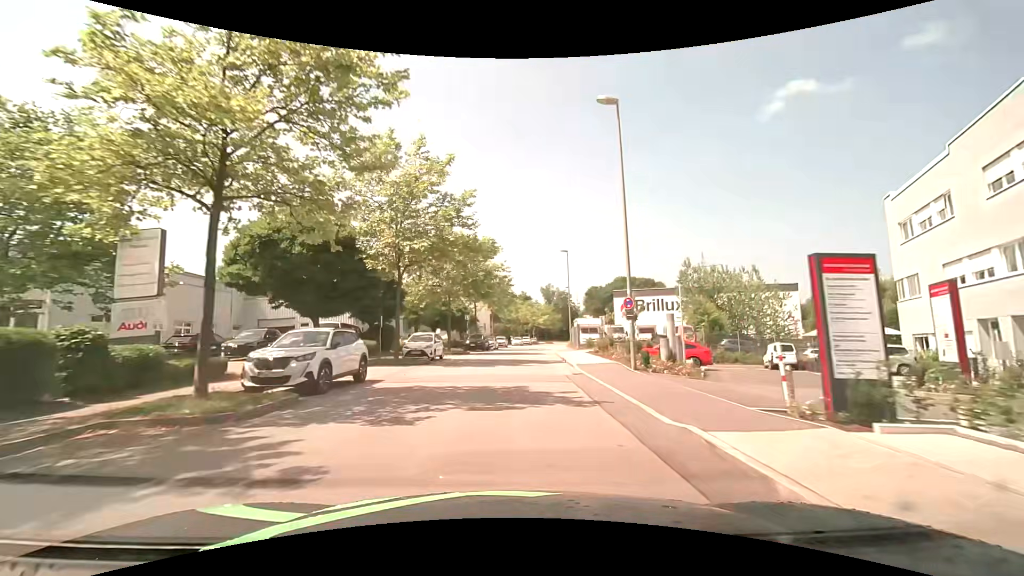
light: Day
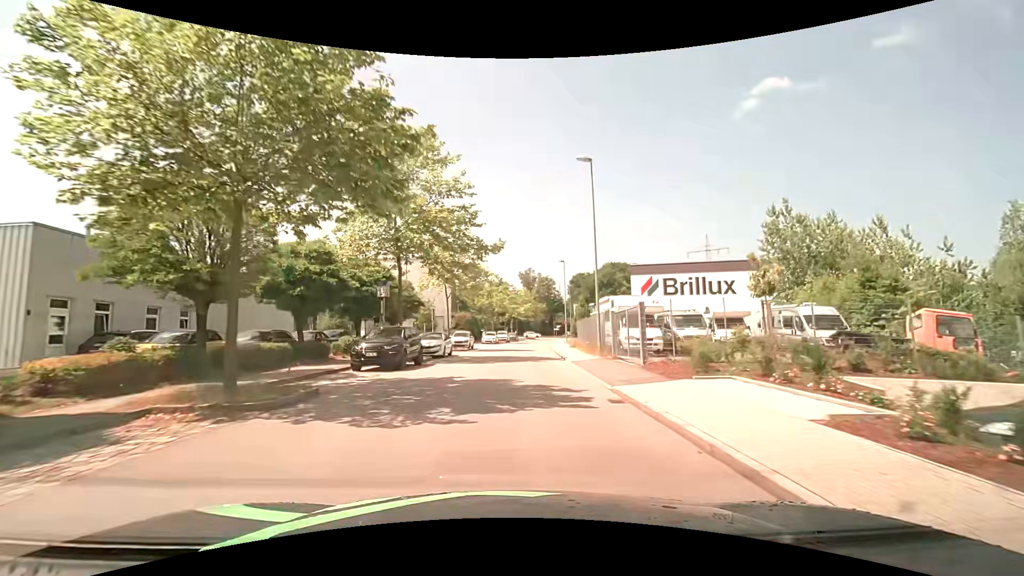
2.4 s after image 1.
(+0.7, +27.1) m; +3°
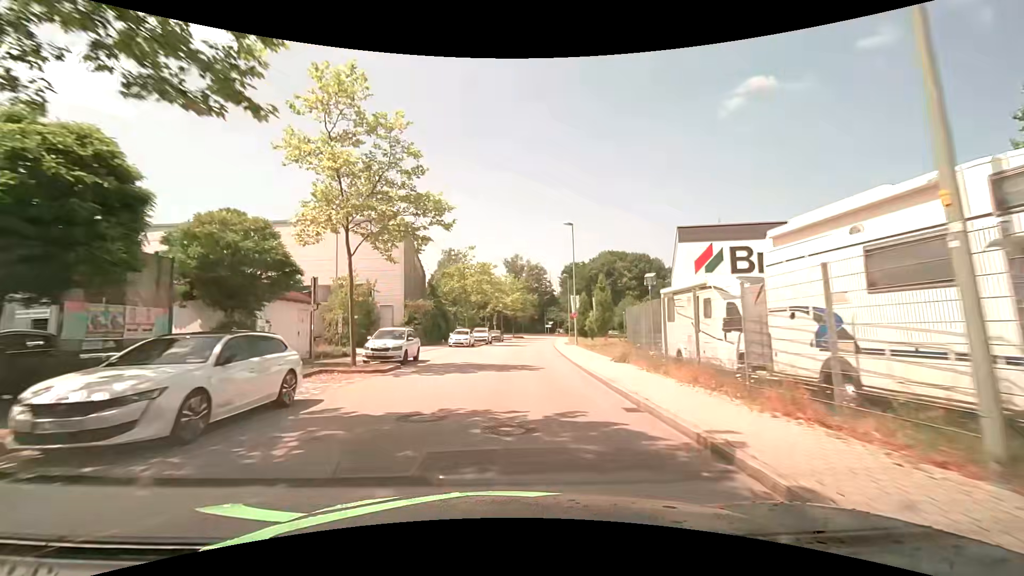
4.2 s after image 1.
(+0.3, +20.8) m; +2°
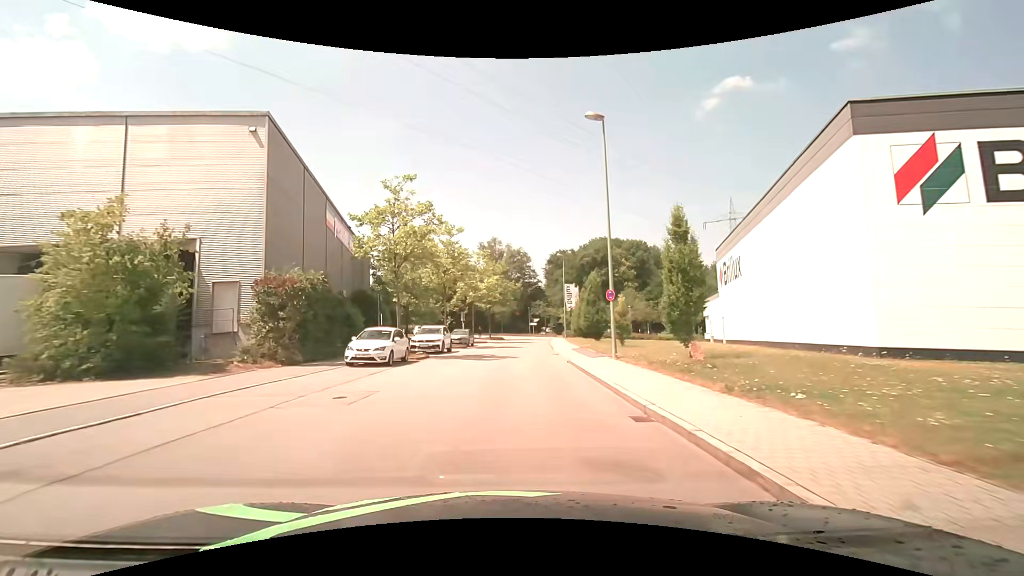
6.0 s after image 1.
(+0.5, +21.3) m; +2°
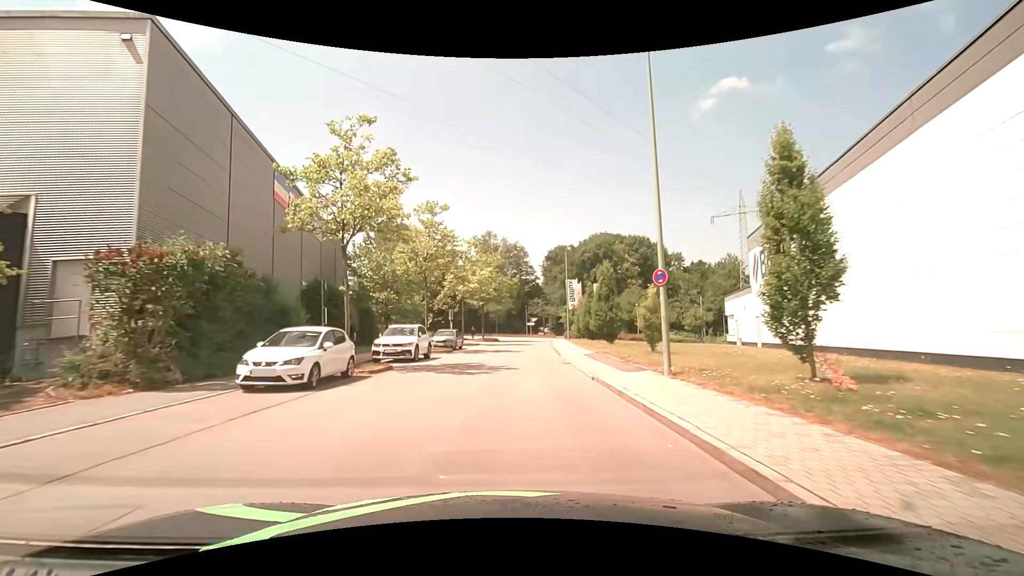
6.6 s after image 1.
(+0.1, +7.1) m; +1°
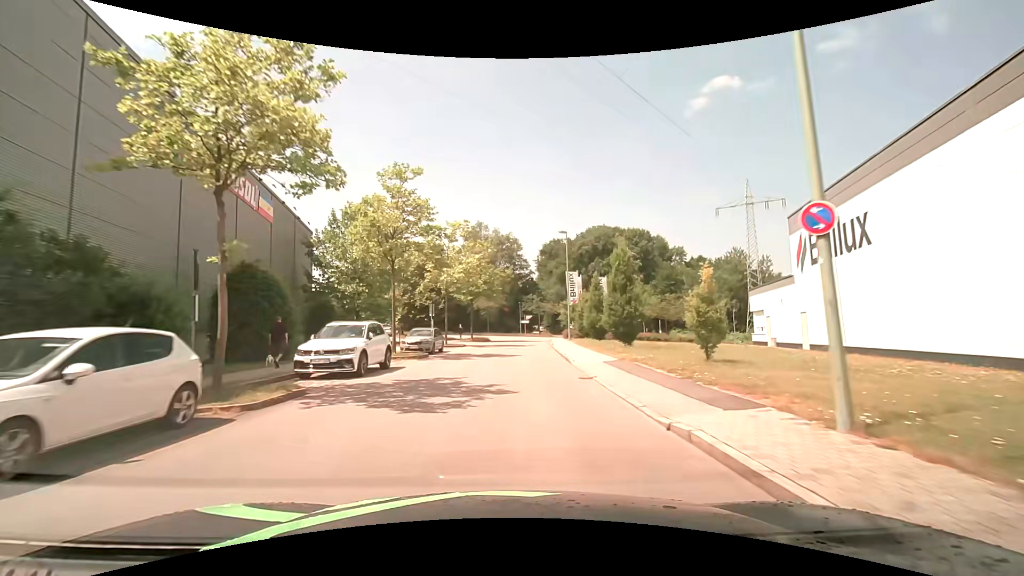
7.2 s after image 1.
(+0.1, +6.9) m; +1°
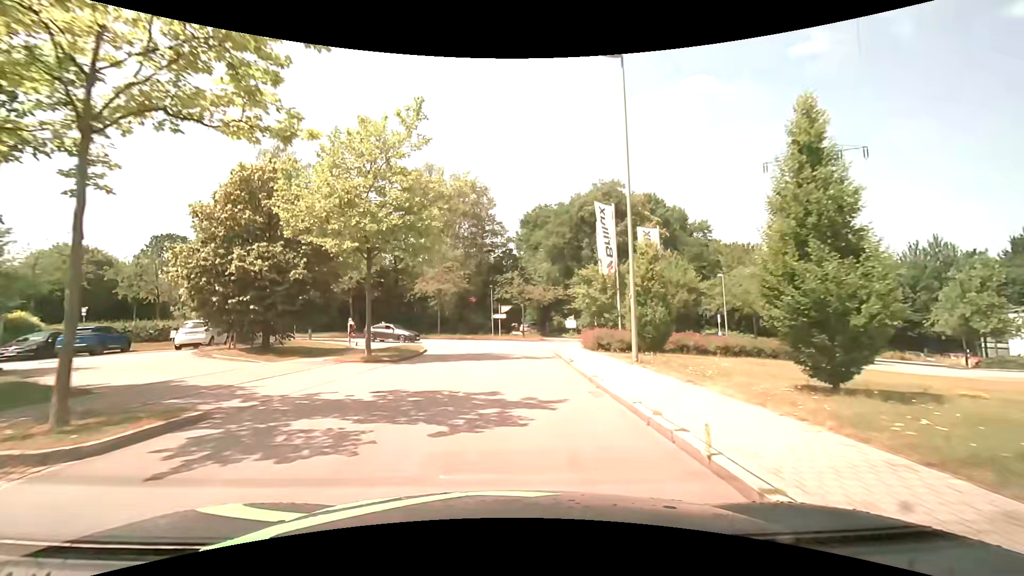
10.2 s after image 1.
(+0.9, +30.5) m; +3°
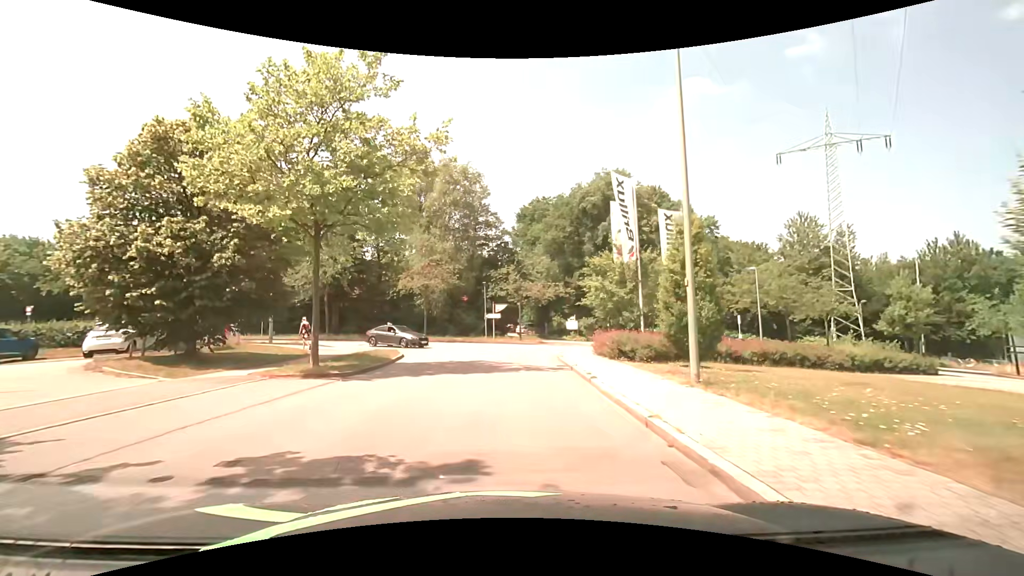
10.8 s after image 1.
(0.0, +5.1) m; 0°
(0, +10) (0, +20) (+1, +30) (-4, +38) (-14, +40) (-24, +40) (-34, +40) (-44, +39) (-54, +37) (-63, +35) m
